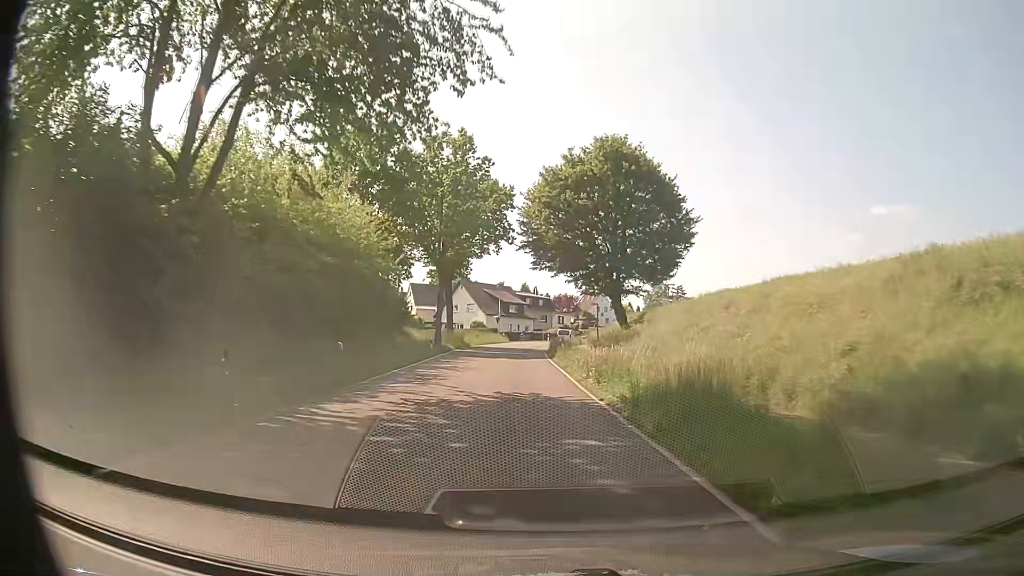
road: tertiary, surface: asphalt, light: Day
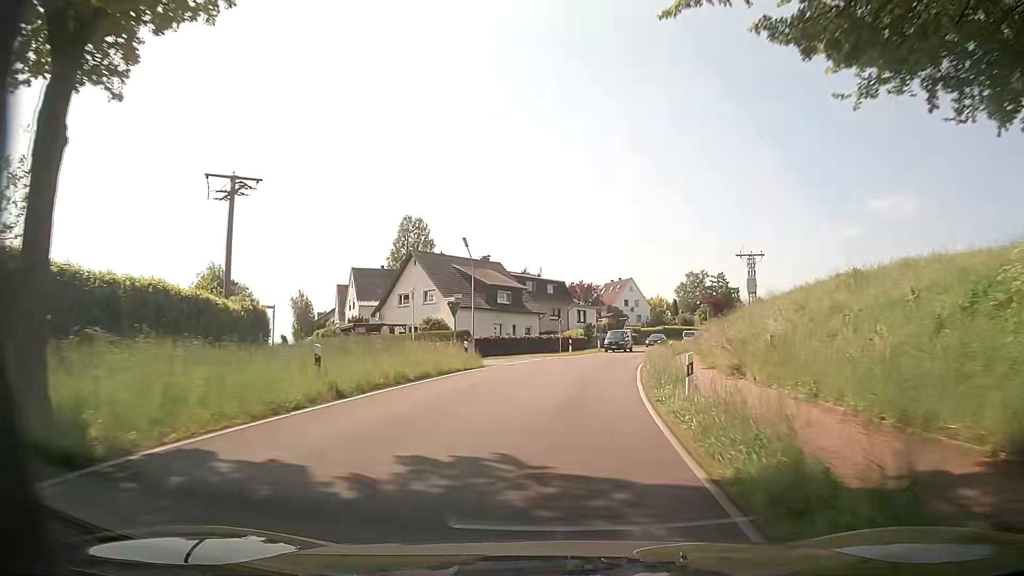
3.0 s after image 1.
(-1.3, +47.7) m; 0°
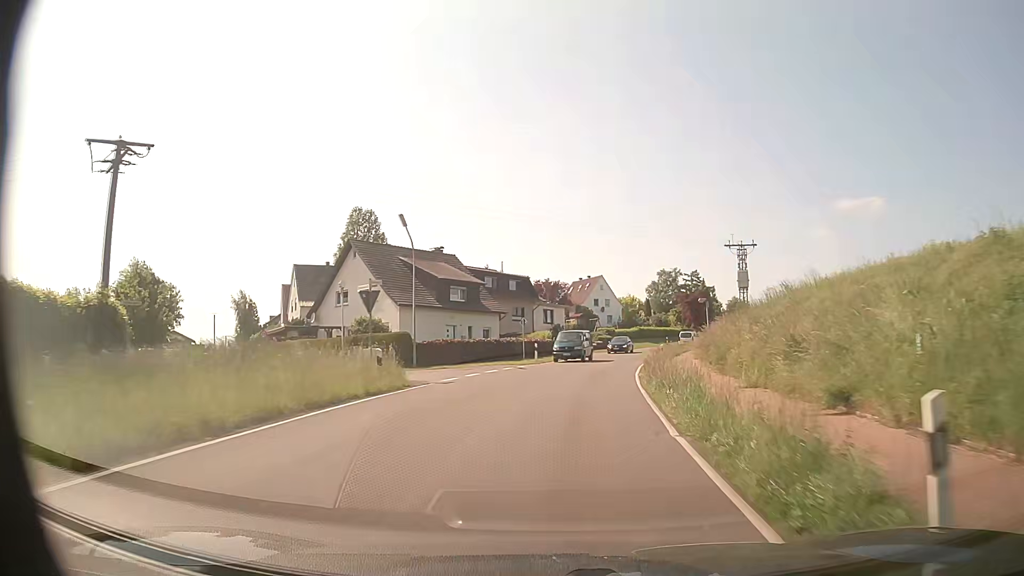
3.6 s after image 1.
(+0.2, +9.6) m; +3°
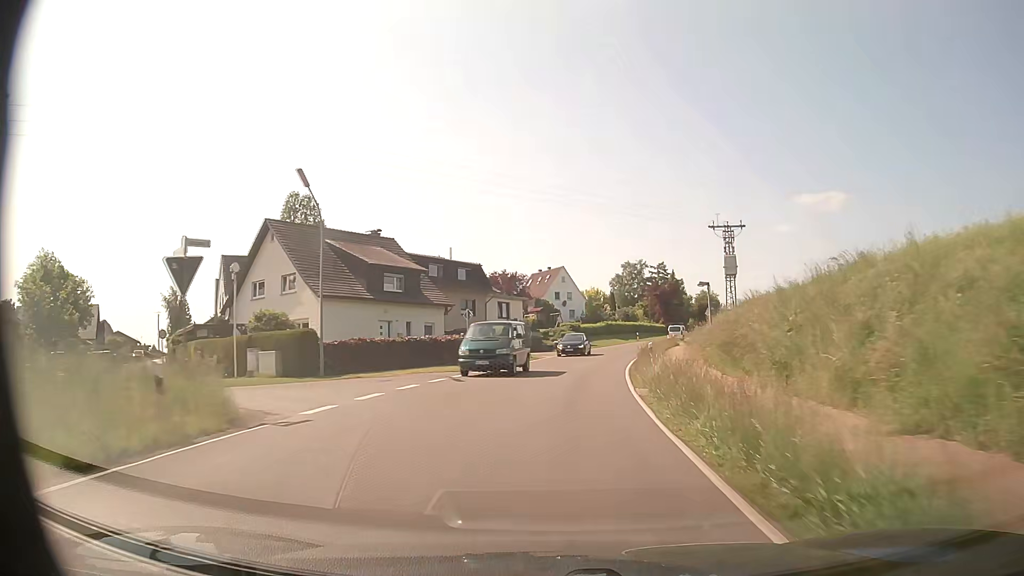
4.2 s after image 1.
(+0.2, +9.6) m; +2°
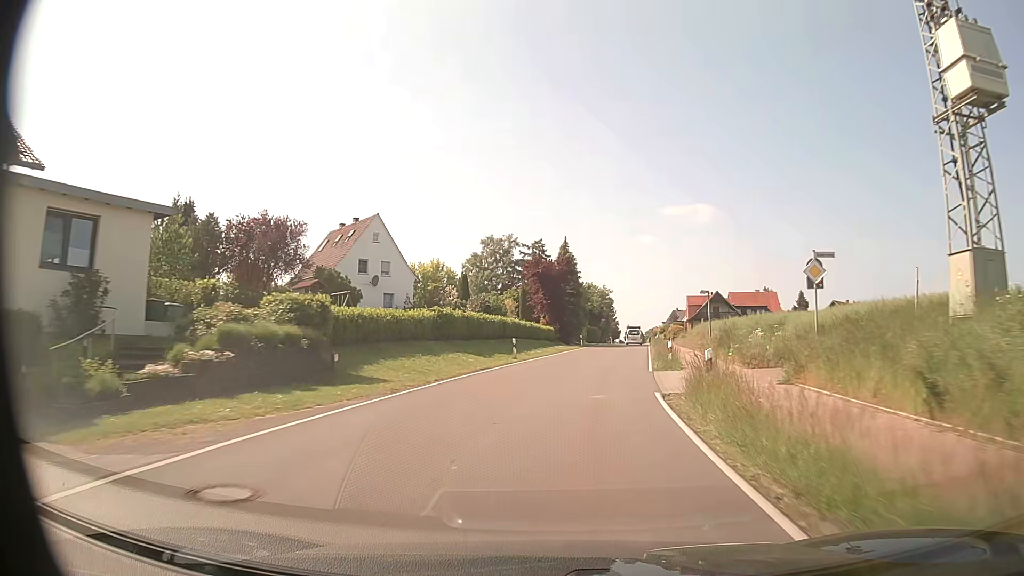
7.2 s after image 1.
(+5.5, +47.5) m; +13°
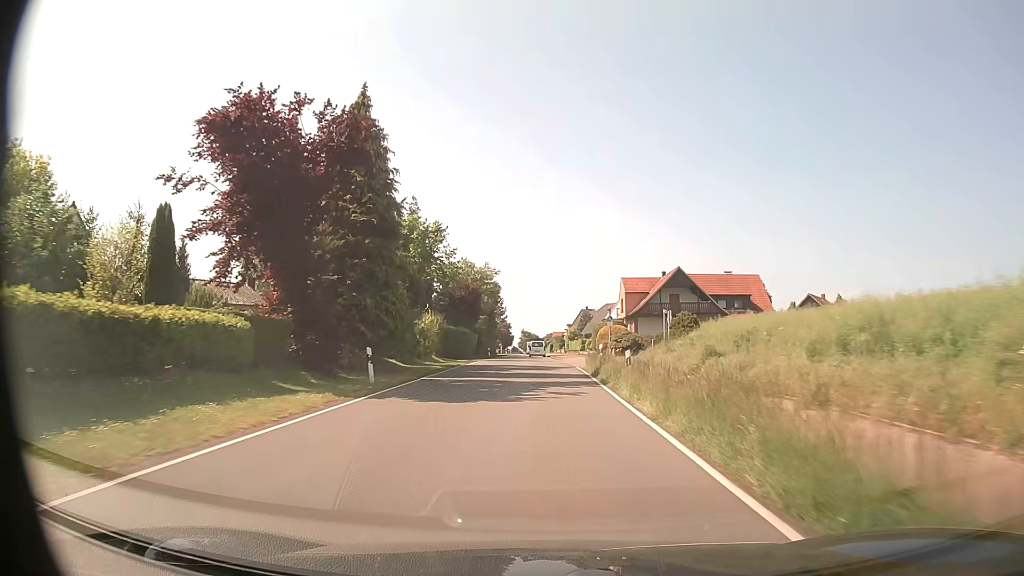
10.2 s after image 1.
(+5.3, +47.6) m; +9°
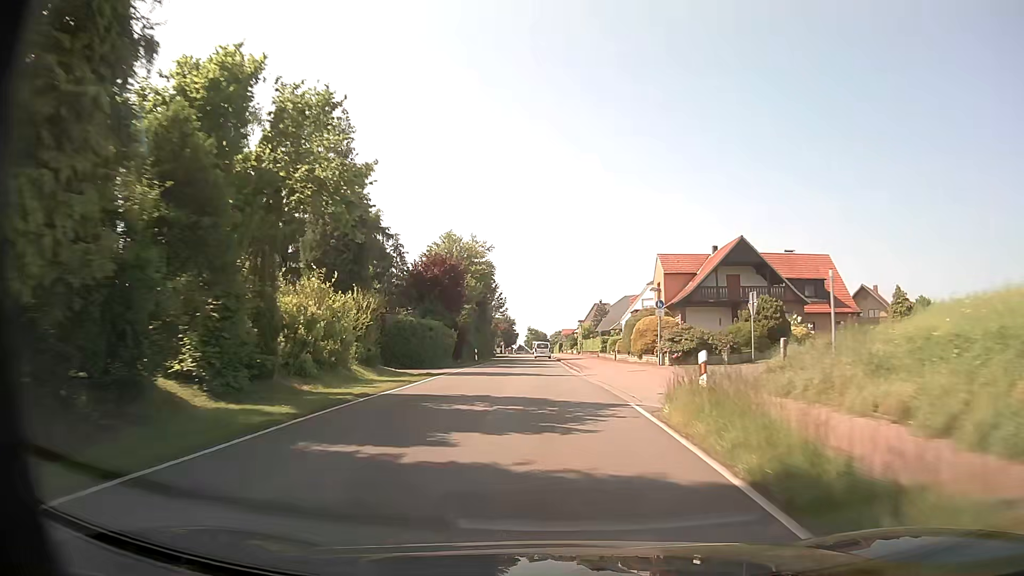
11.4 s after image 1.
(-0.1, +19.6) m; -1°
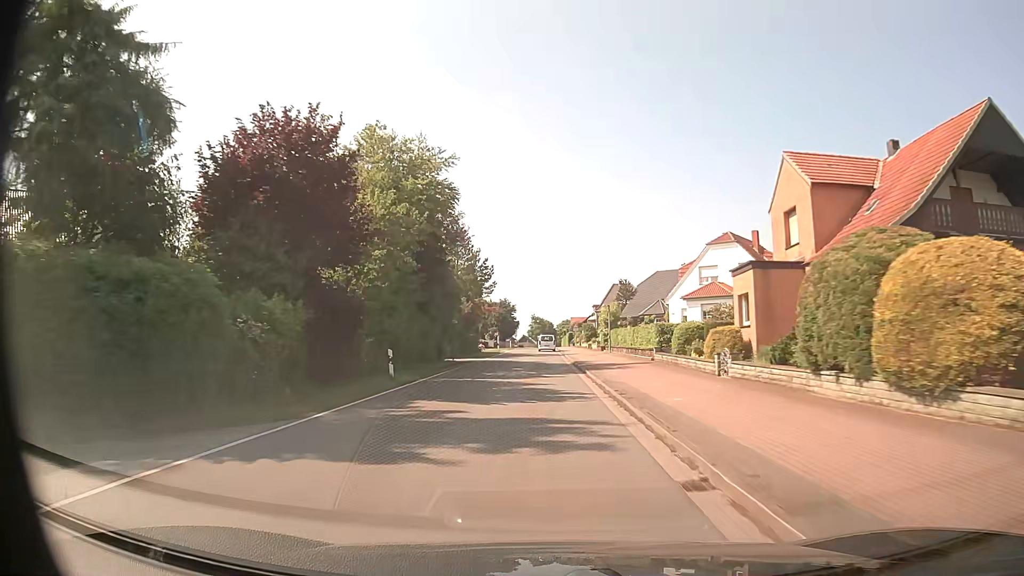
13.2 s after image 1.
(-0.1, +29.0) m; 0°
(0, +10) (0, +20) (0, +30) (-1, +40) (-1, +50) (-1, +60) (-1, +70) (0, +80) (0, +90) (0, +100) m
